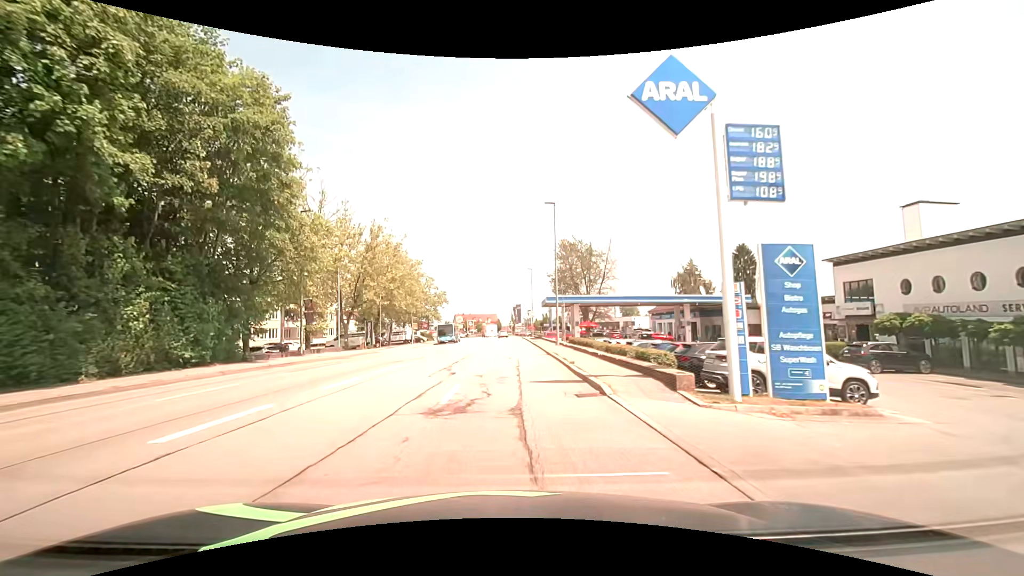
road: tertiary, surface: asphalt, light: Day
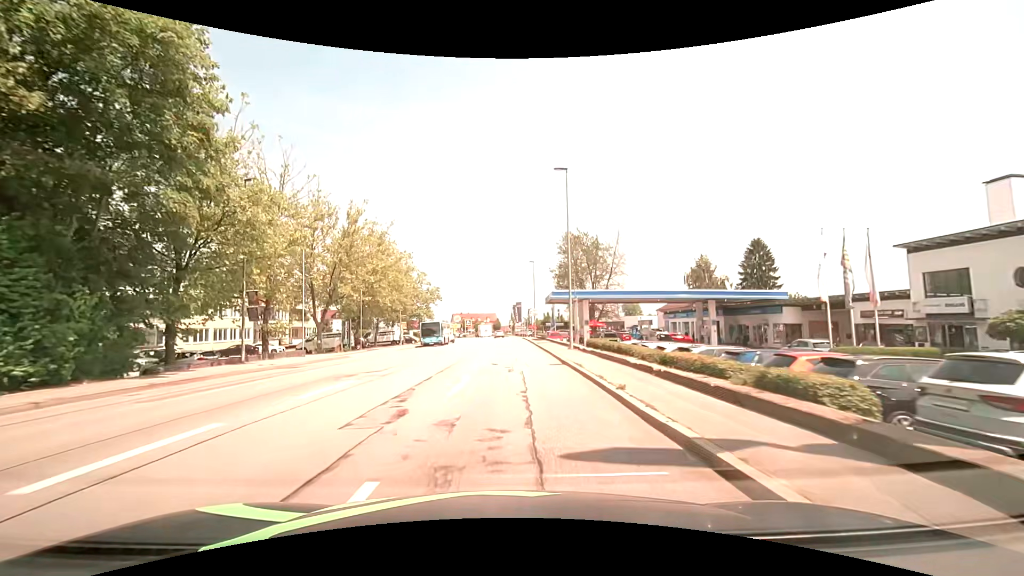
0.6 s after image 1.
(0.0, +7.6) m; 0°
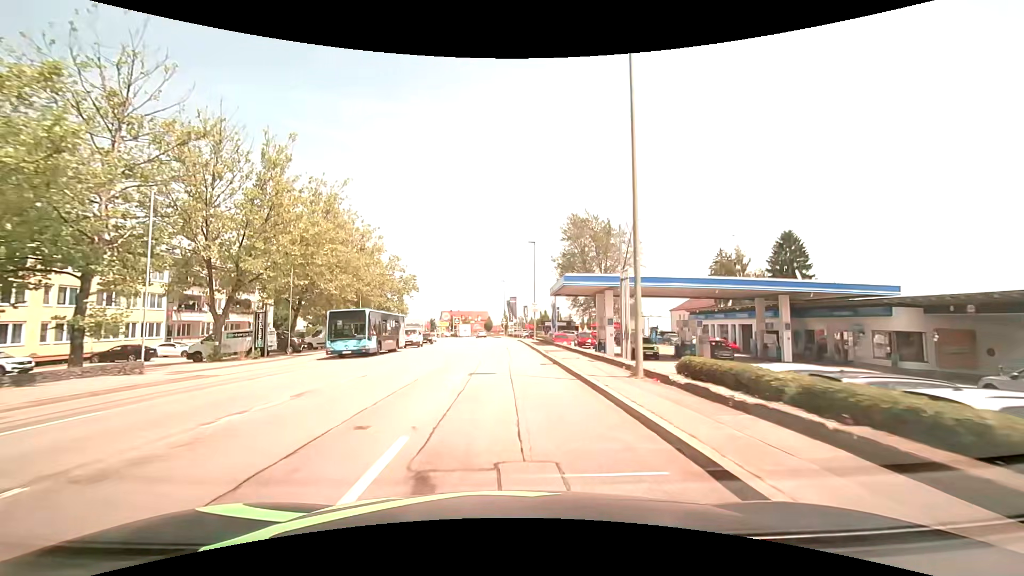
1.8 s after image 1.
(+0.1, +15.2) m; +1°
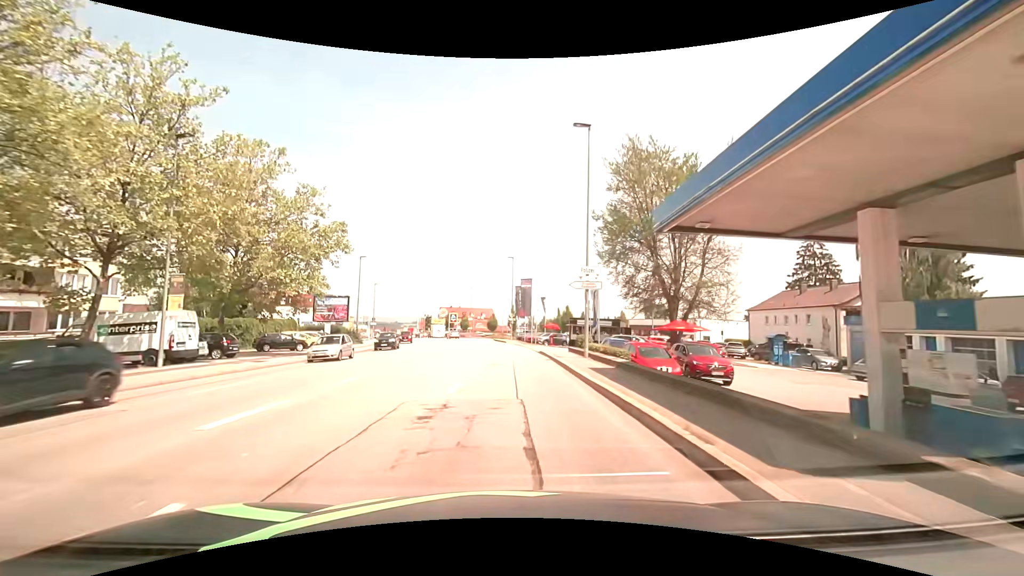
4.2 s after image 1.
(-0.1, +30.4) m; -1°
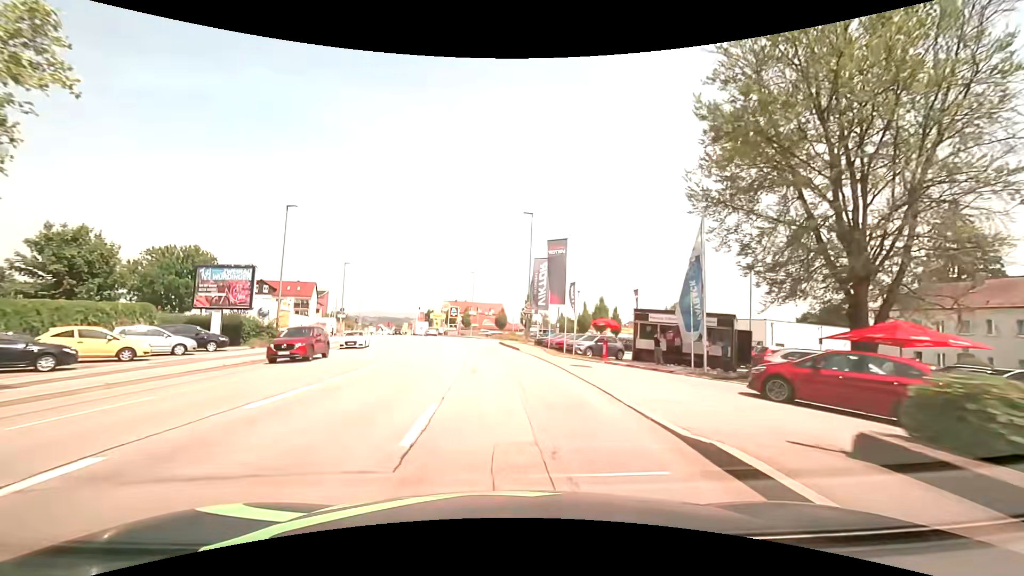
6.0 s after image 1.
(0.0, +22.8) m; -1°
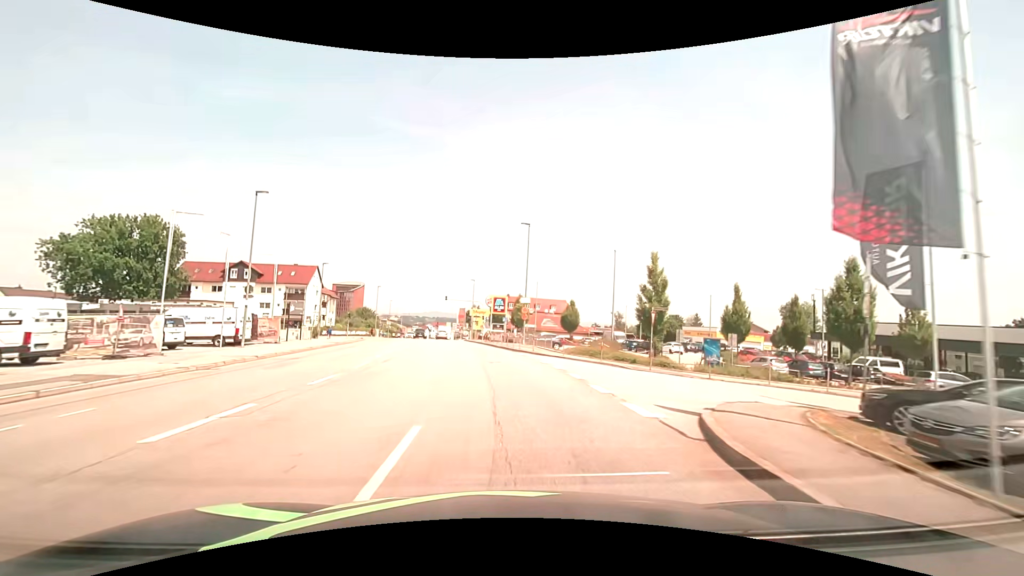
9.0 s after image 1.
(-2.1, +38.1) m; -6°
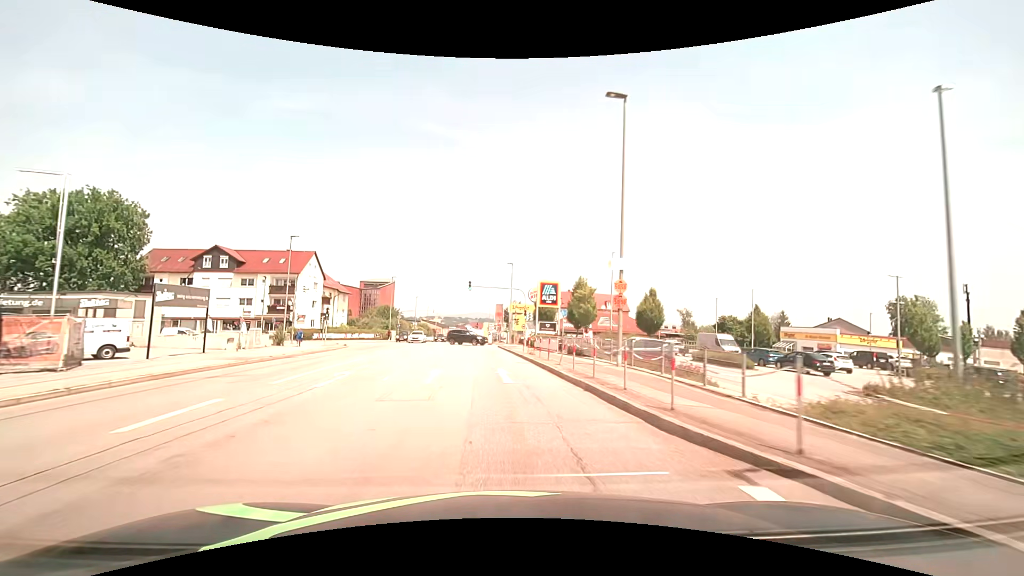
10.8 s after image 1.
(-0.9, +23.0) m; -5°
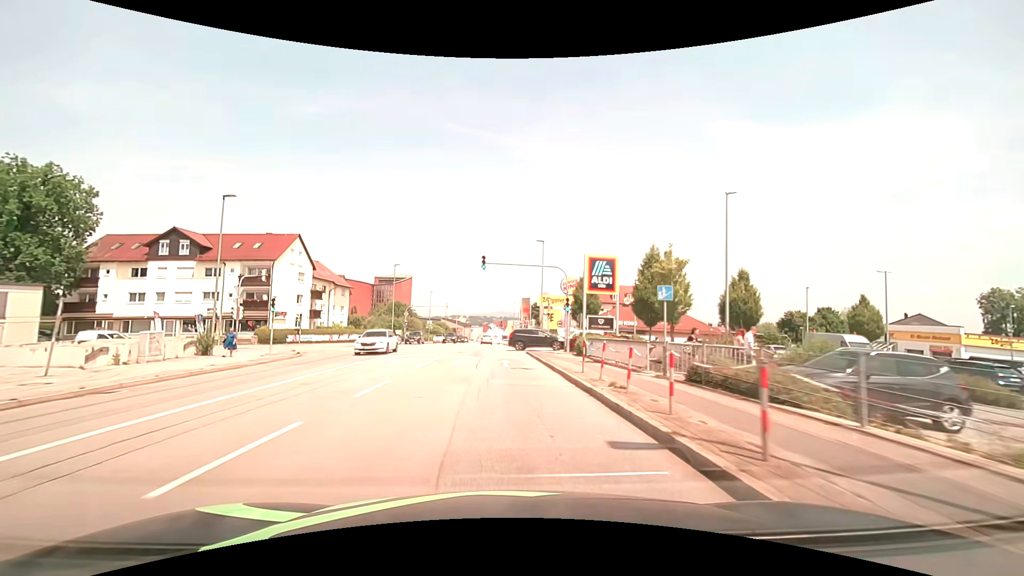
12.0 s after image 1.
(-0.4, +15.4) m; -3°
(0, +10) (0, +20) (-1, +30) (-1, +40) (-1, +50) (-1, +60) (-2, +70) (-2, +80) (-3, +90) (-3, +100) m
